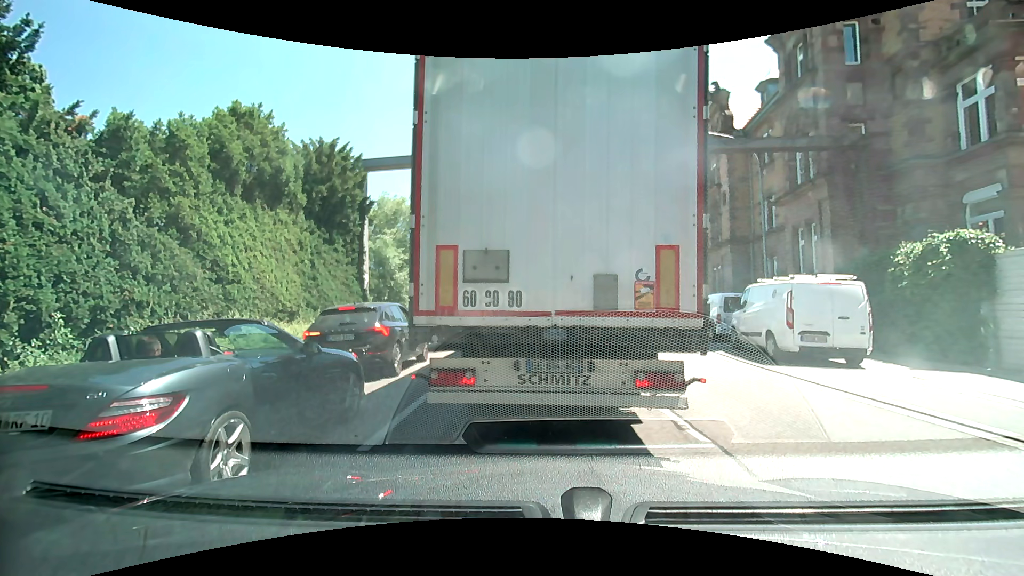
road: primary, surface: asphalt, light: Day
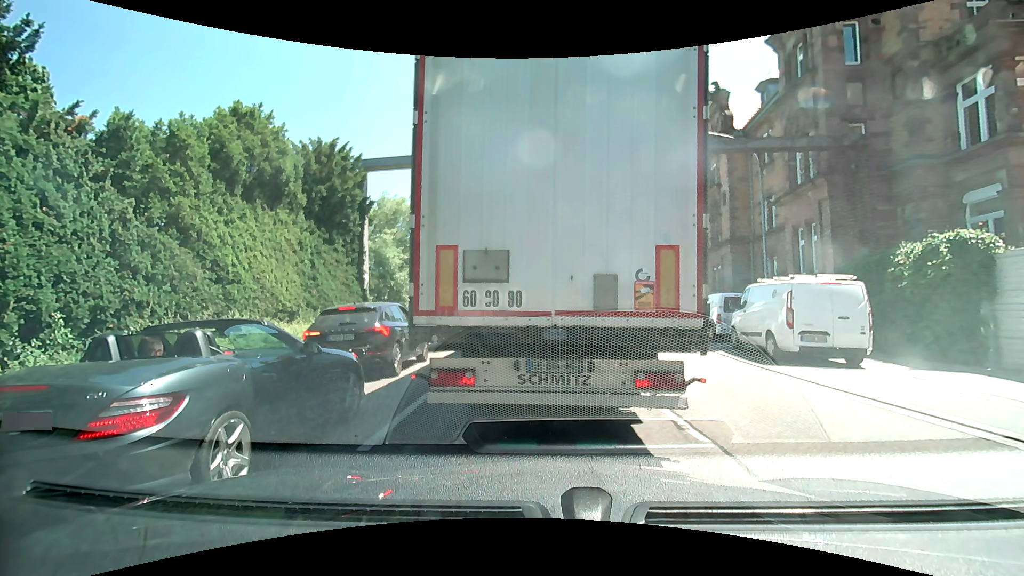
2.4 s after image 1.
(0.0, 0.0) m; 0°
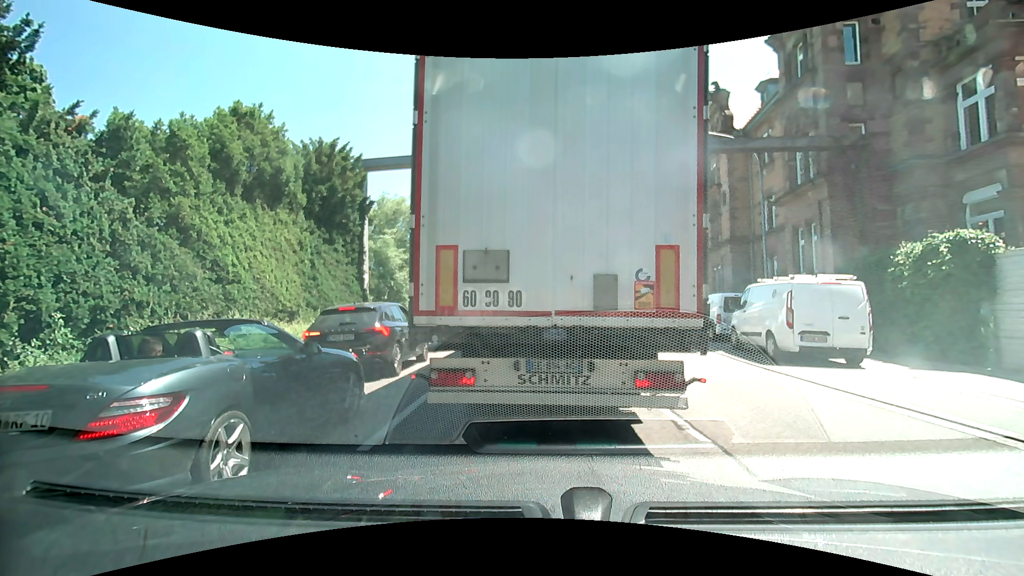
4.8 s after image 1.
(0.0, 0.0) m; 0°
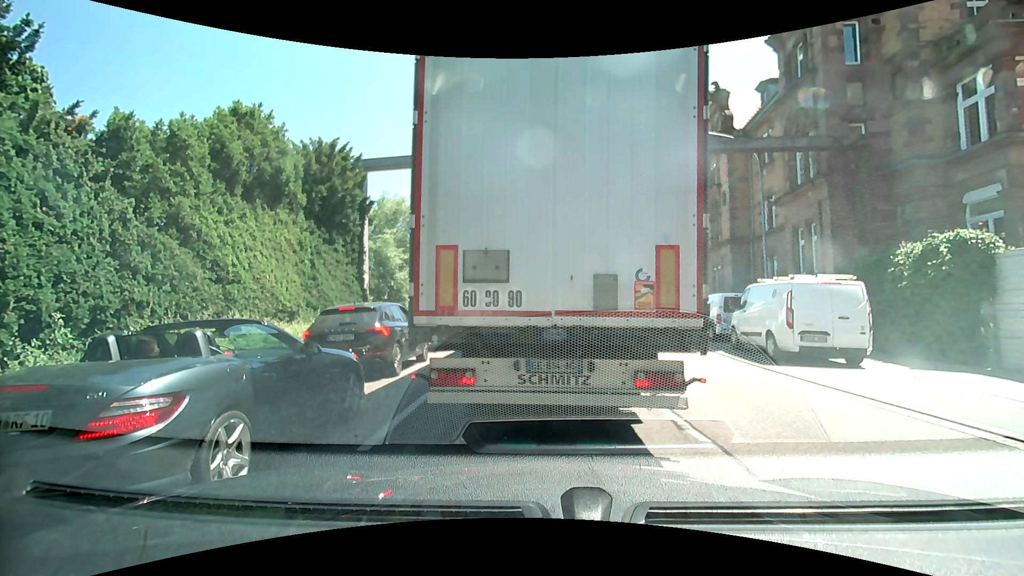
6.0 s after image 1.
(0.0, 0.0) m; 0°
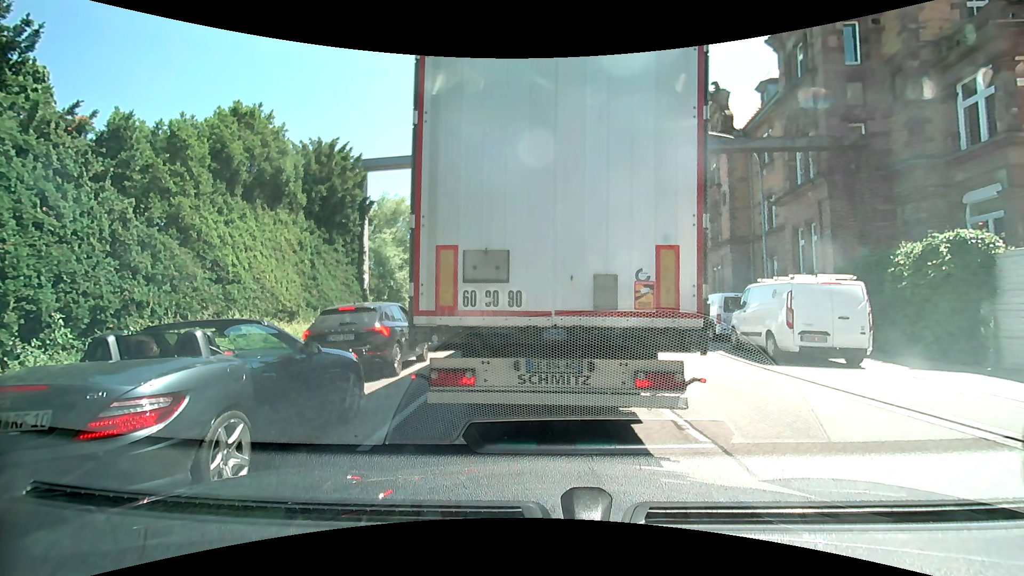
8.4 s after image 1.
(0.0, 0.0) m; 0°
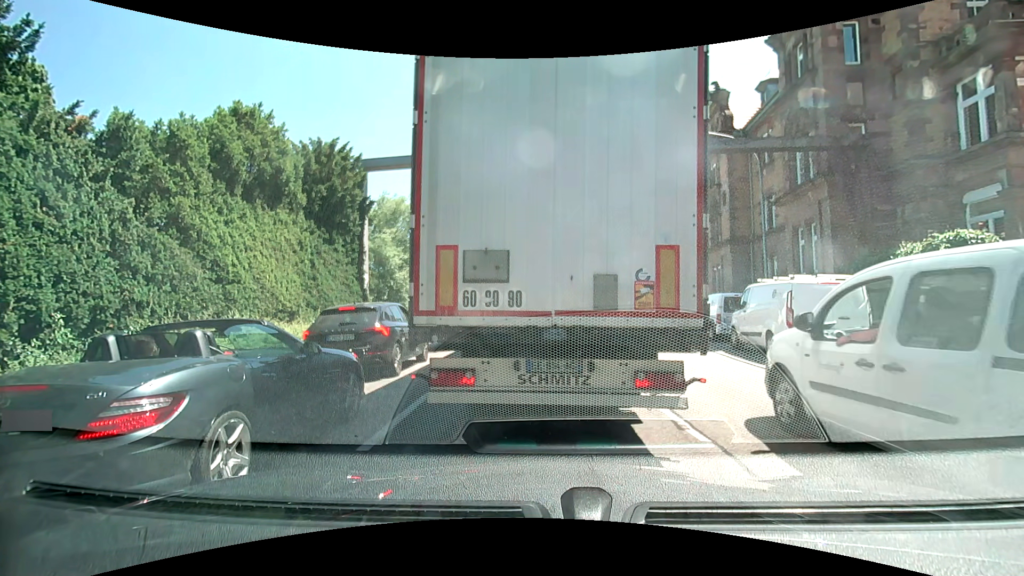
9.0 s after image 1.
(0.0, 0.0) m; 0°
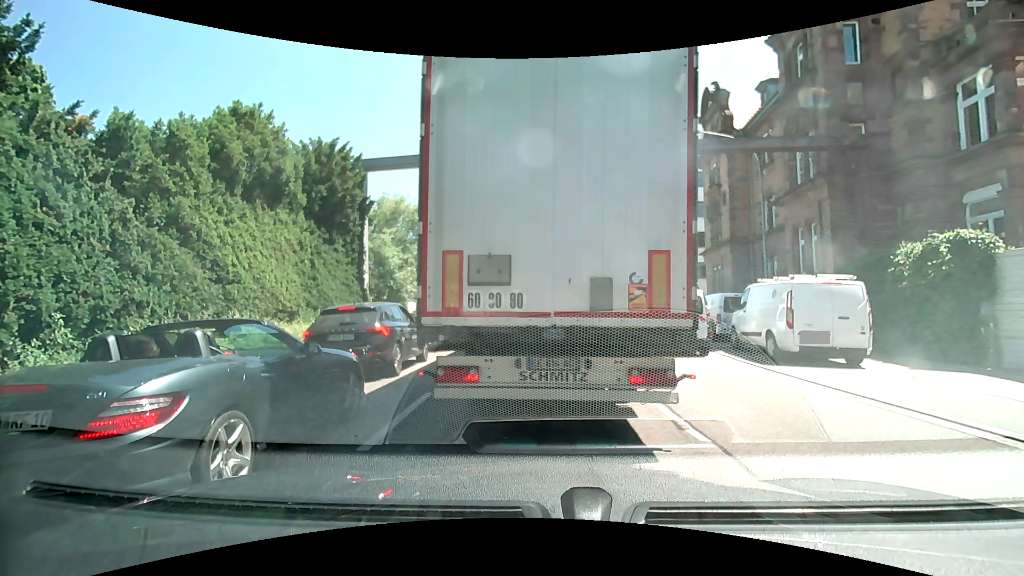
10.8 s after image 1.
(0.0, 0.0) m; 0°
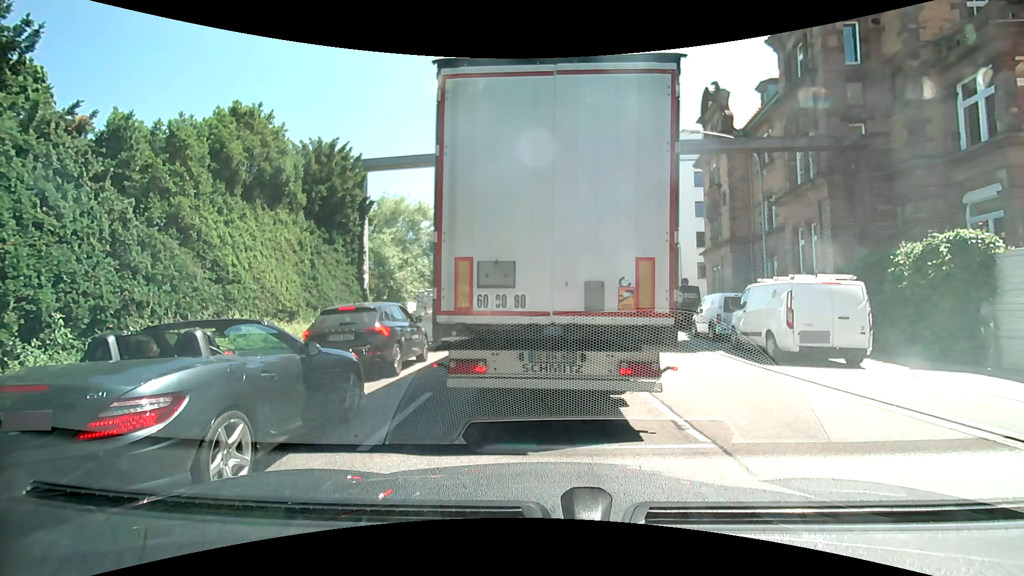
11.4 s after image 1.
(0.0, 0.0) m; 0°
(0, +10) (0, +20) (0, +30) (0, +40) (+1, +50) (+2, +60) (+2, +70) (+3, +80) (+3, +90) (+4, +100) m
